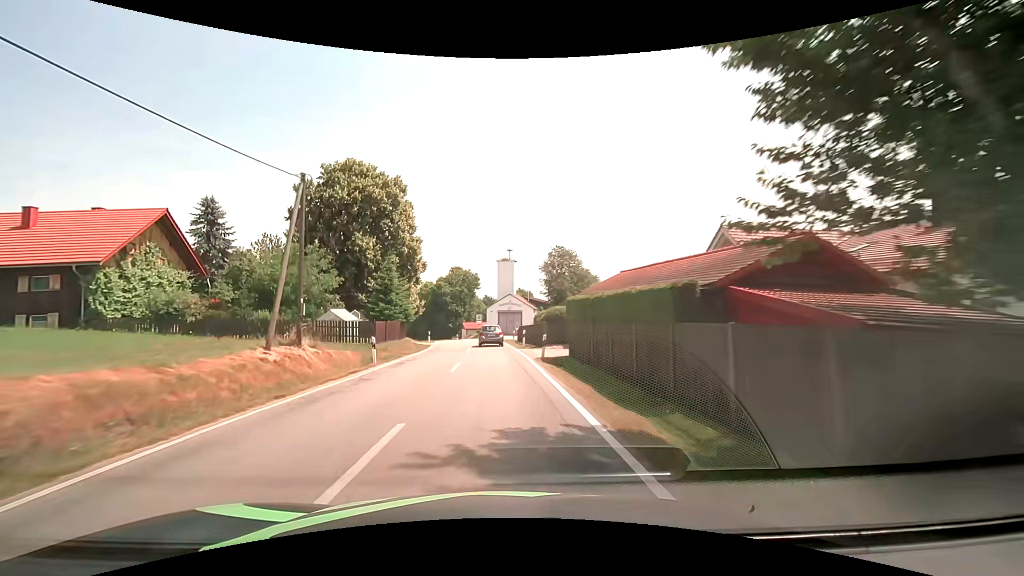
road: tertiary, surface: asphalt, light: Day
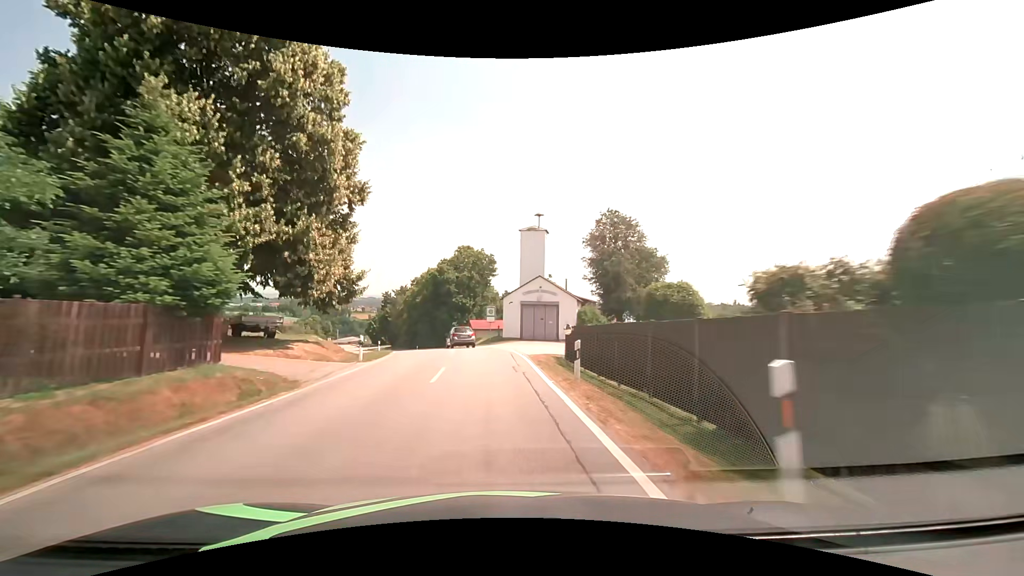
(-0.8, +27.5) m; -3°
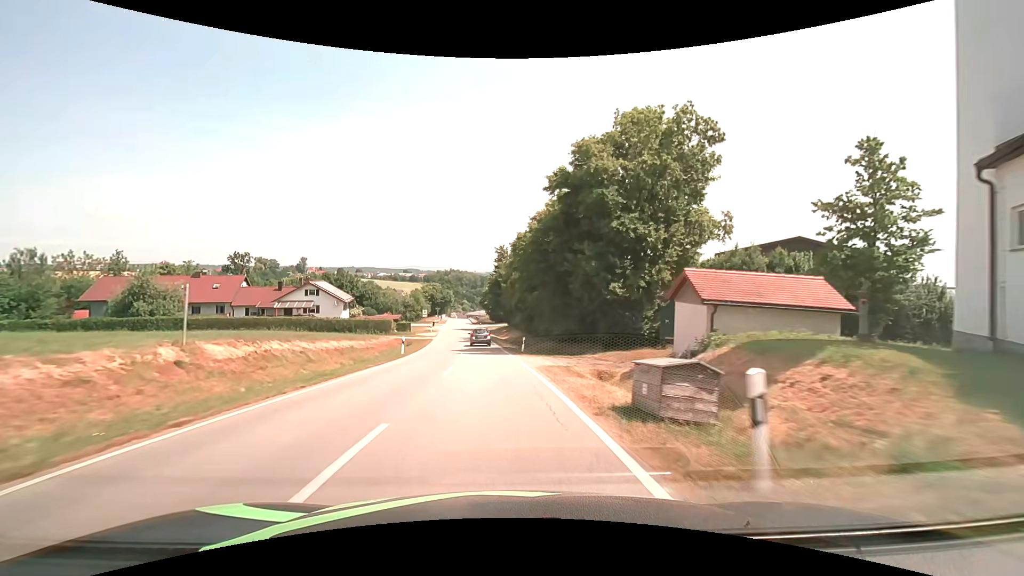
(-5.4, +45.2) m; -16°
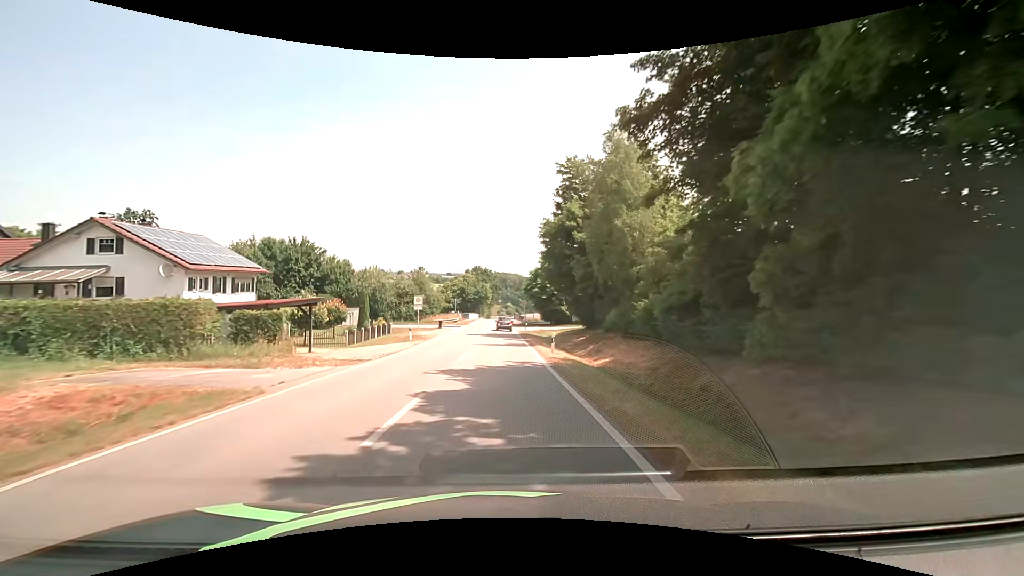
(-2.2, +45.9) m; -5°
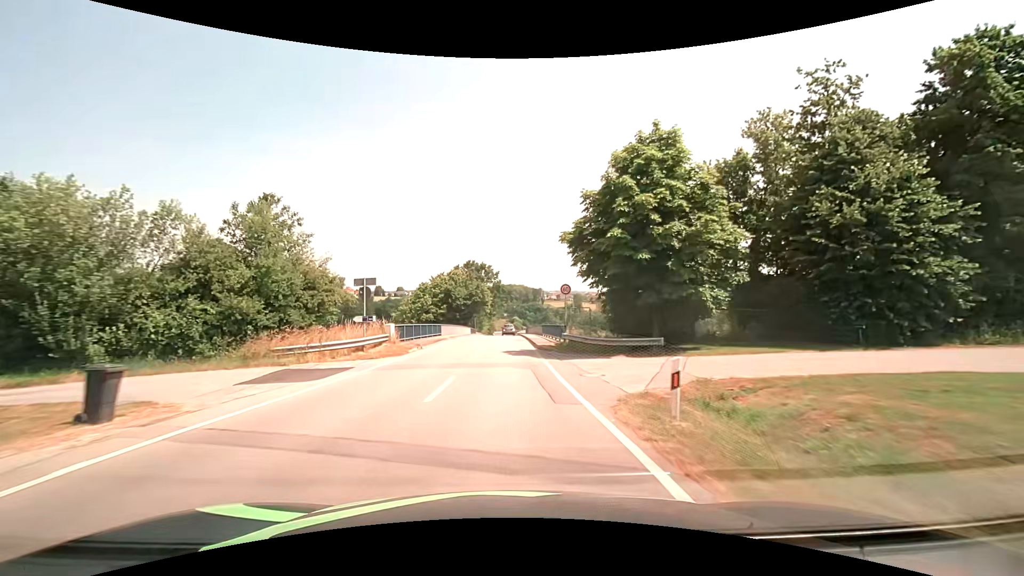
(-0.7, +45.4) m; -1°
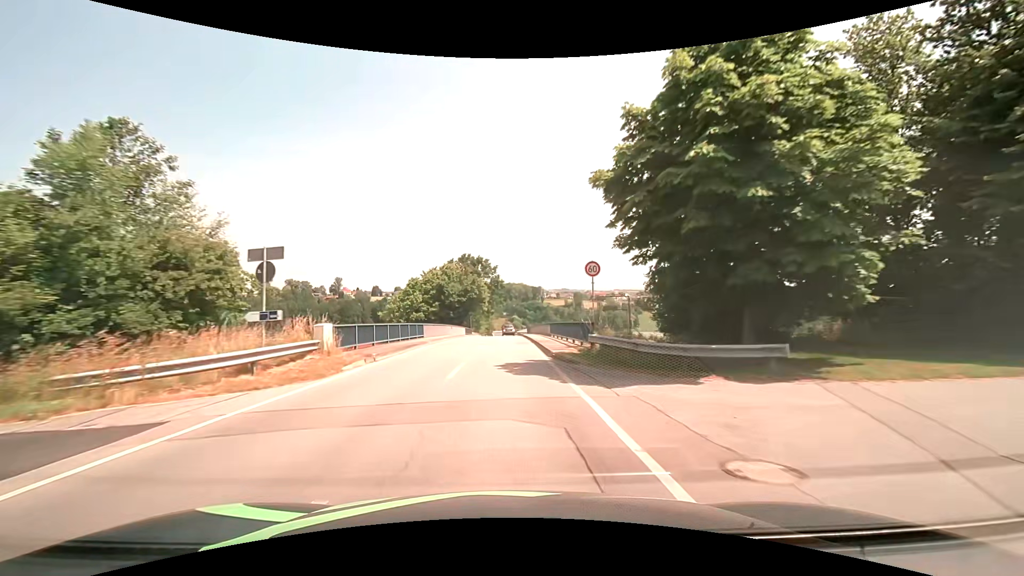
(+0.1, +9.1) m; 0°
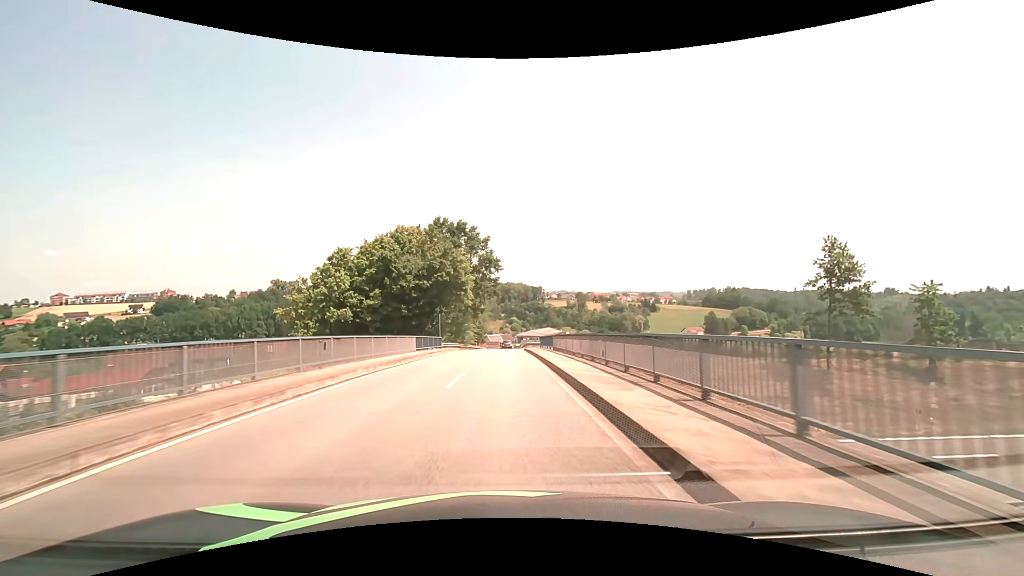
(-0.1, +36.6) m; 0°
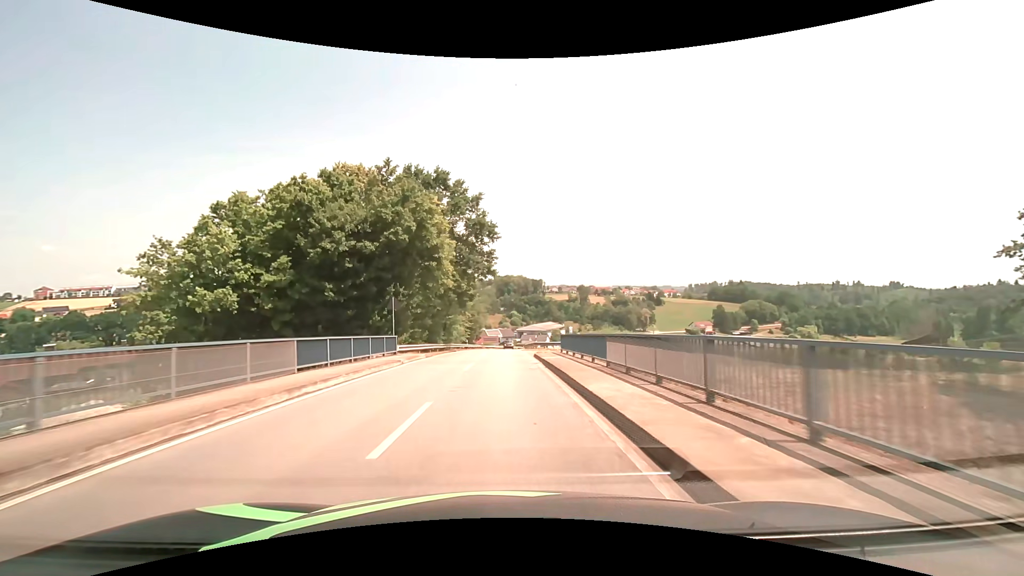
(0.0, +18.5) m; 0°
(0, +10) (0, +20) (0, +30) (0, +40) (0, +50) (0, +60) (0, +70) (+1, +80) (+1, +90) (+1, +100) m
